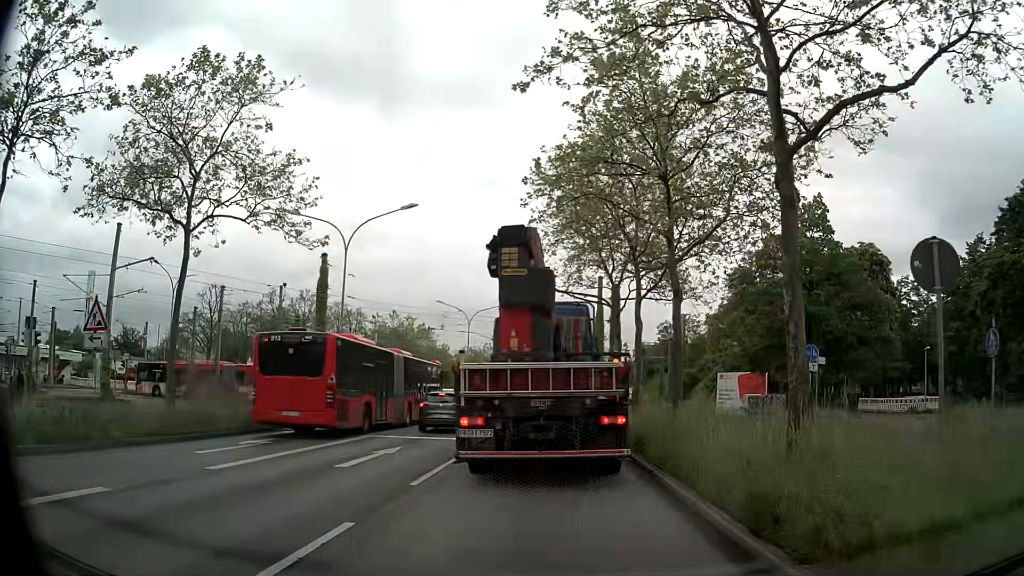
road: primary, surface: asphalt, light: Day
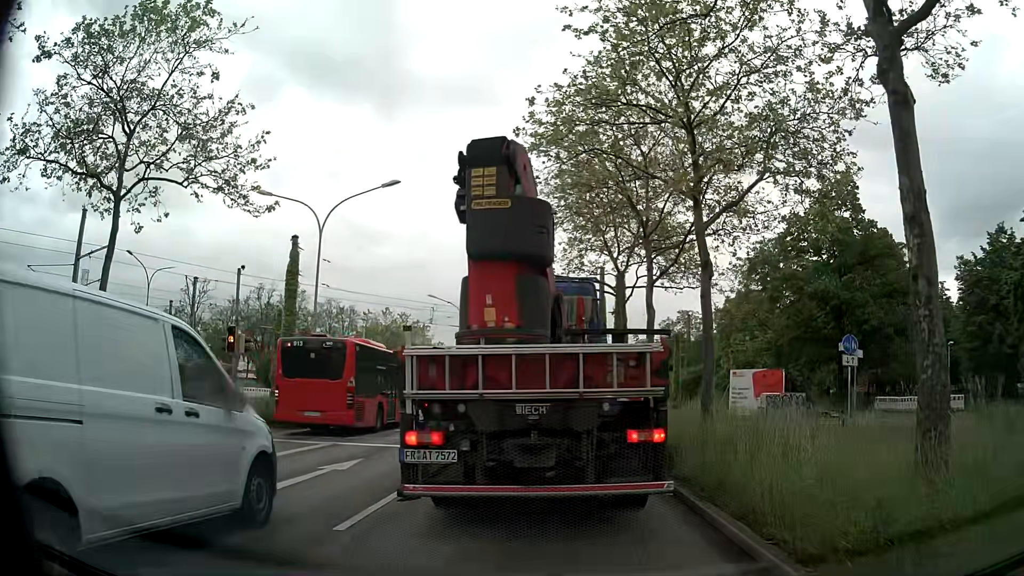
(0.0, +3.2) m; 0°
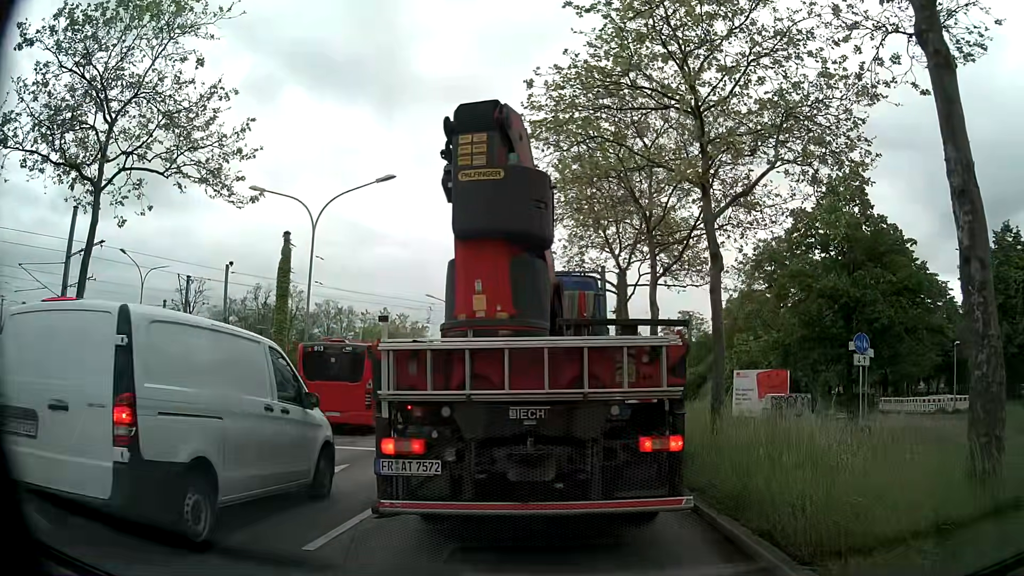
(0.0, +0.7) m; -1°
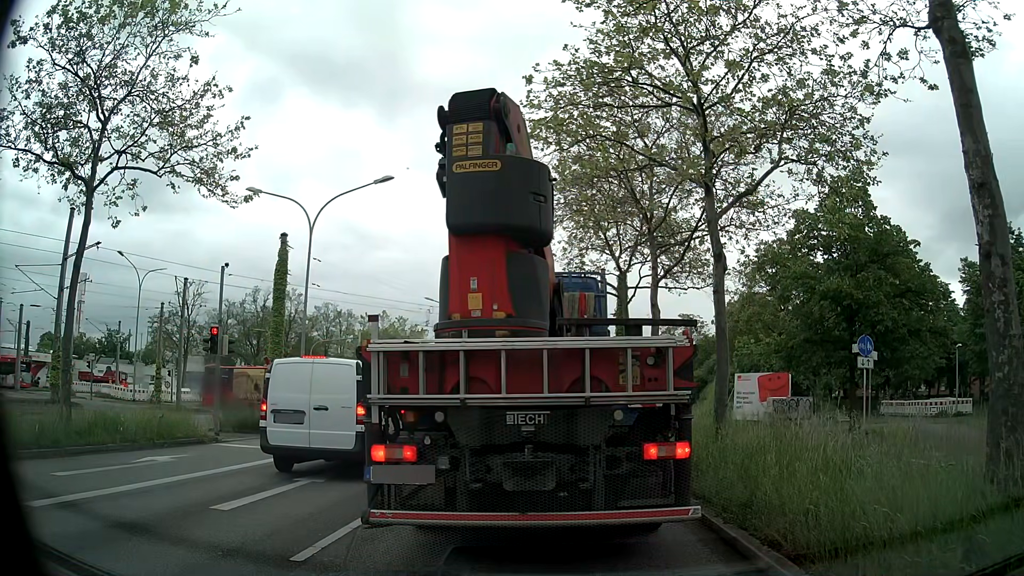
(0.0, +0.3) m; 0°
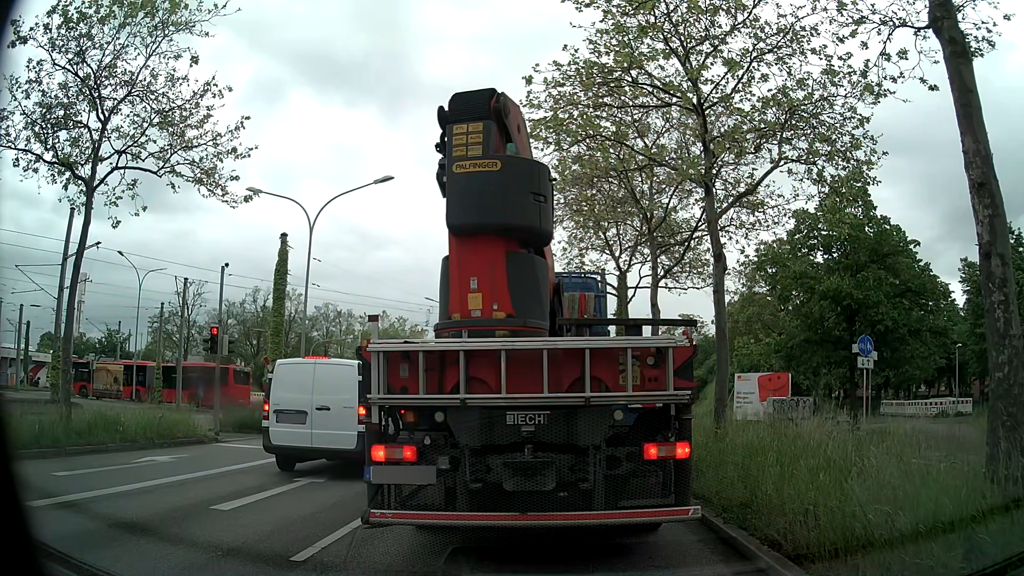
(0.0, 0.0) m; 0°
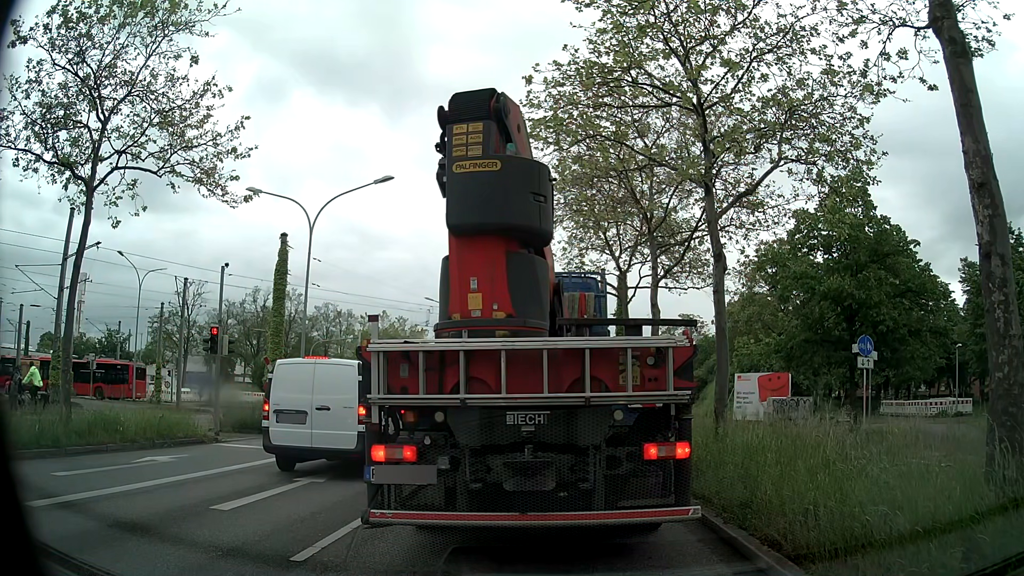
(0.0, 0.0) m; 0°
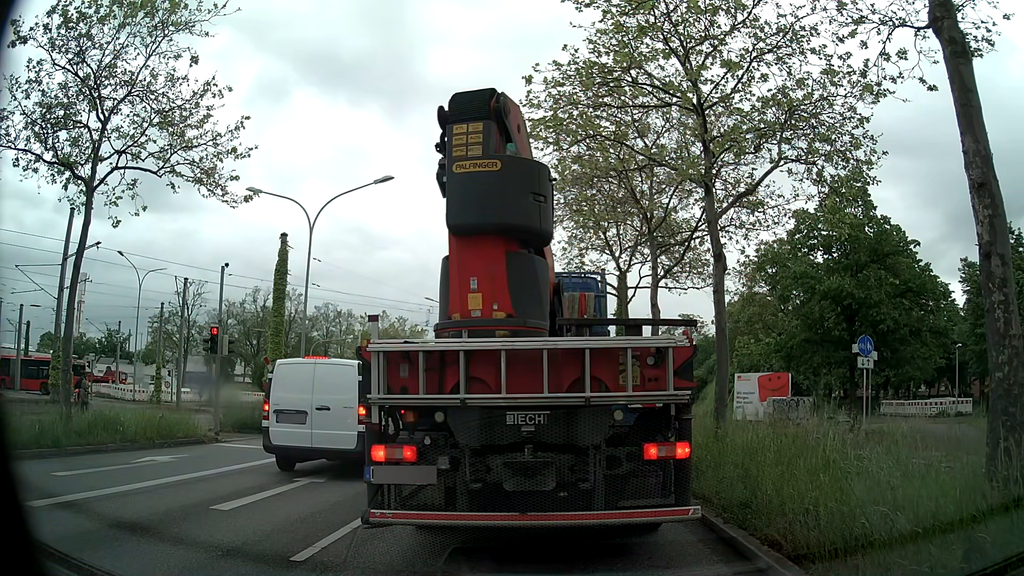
(0.0, 0.0) m; 0°
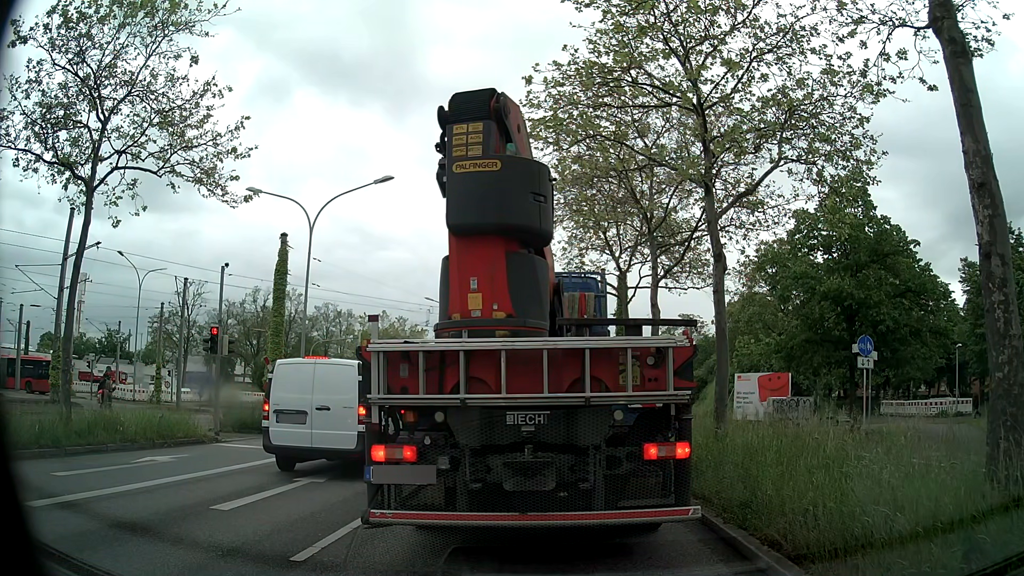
(0.0, 0.0) m; 0°
